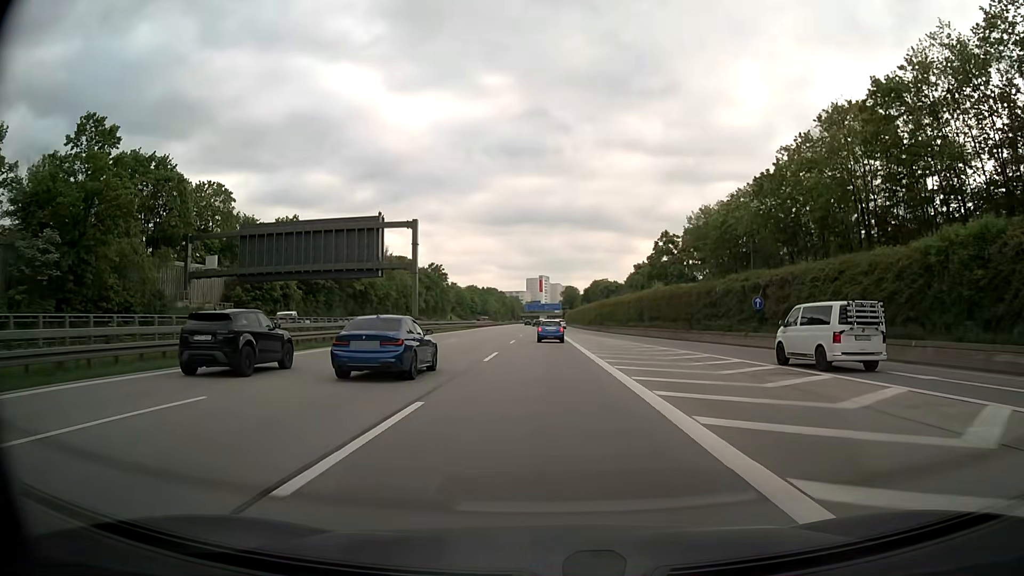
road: motorway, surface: asphalt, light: Day
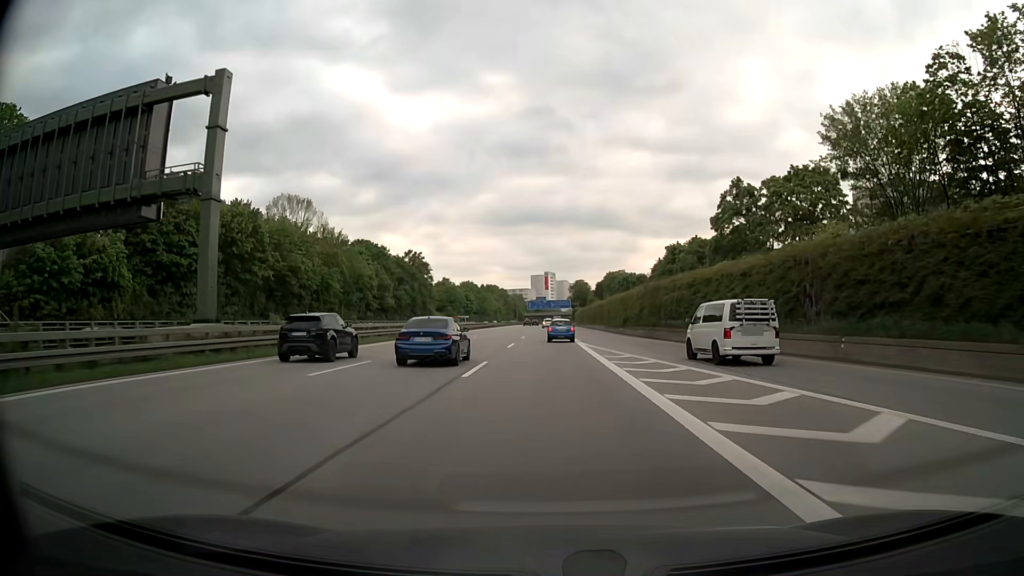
(-0.3, +43.1) m; -1°
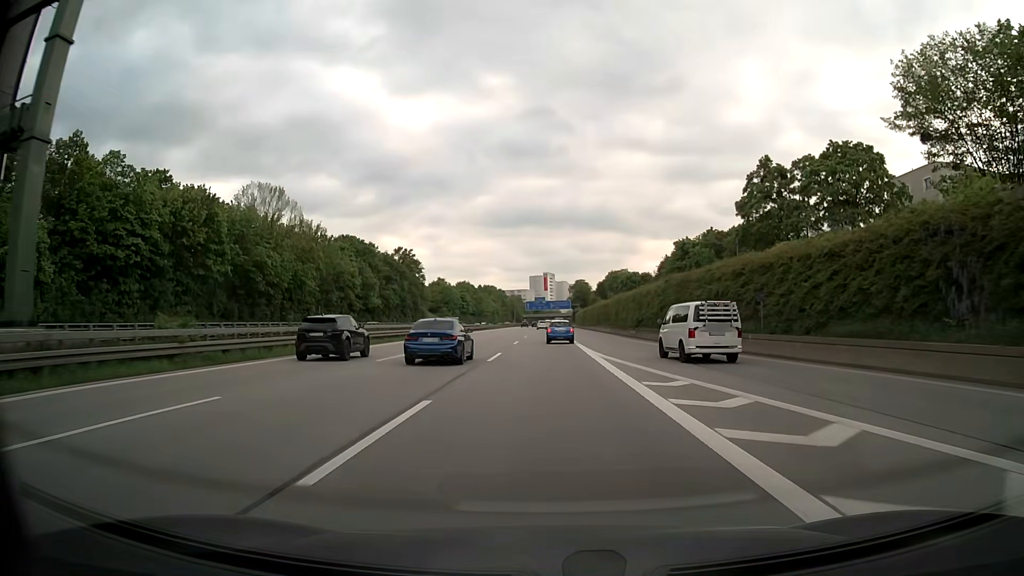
(0.0, +10.8) m; 0°
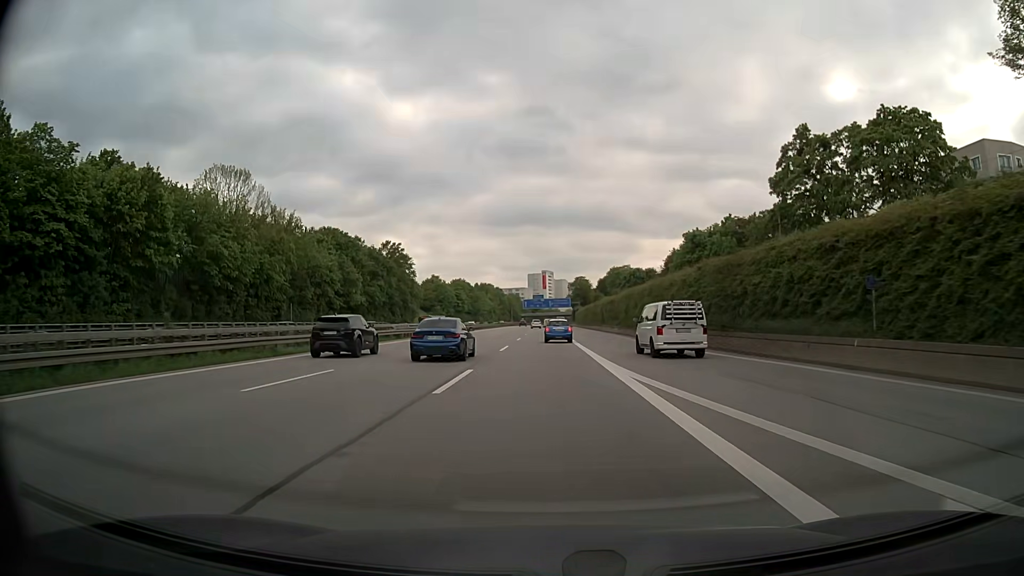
(0.0, +10.7) m; 0°
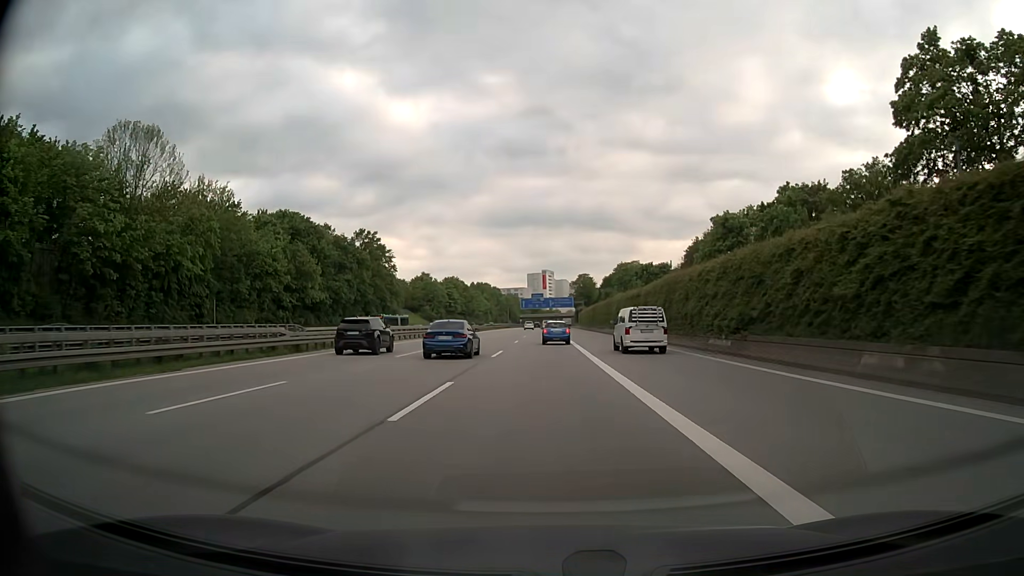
(+0.1, +21.5) m; 0°
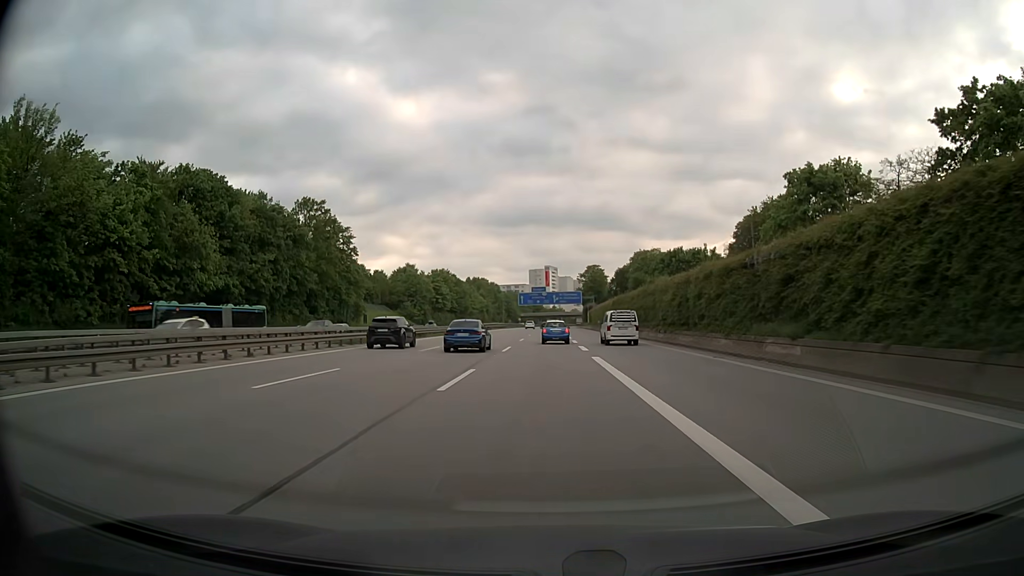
(-0.1, +32.2) m; 0°
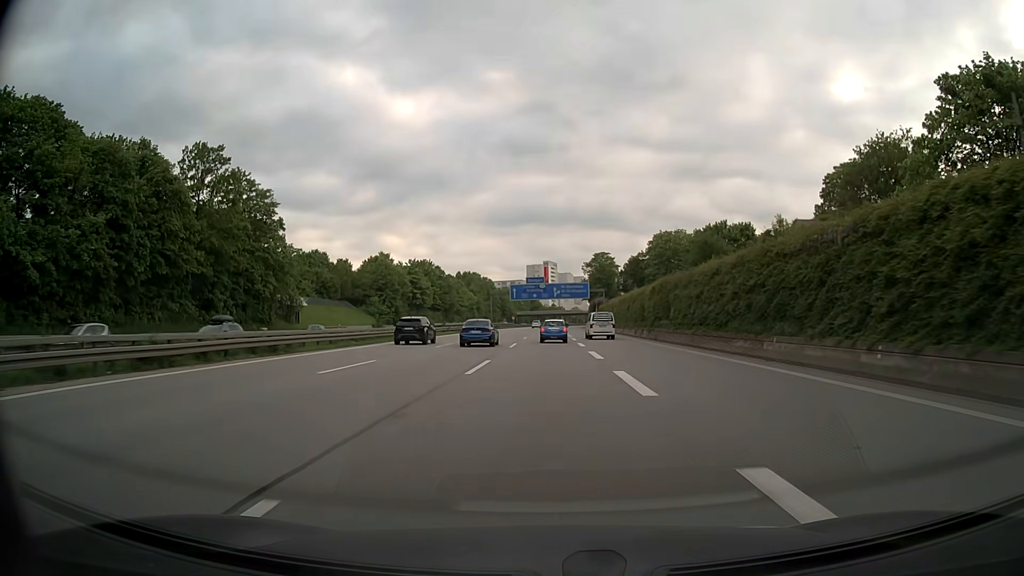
(0.0, +32.2) m; 0°
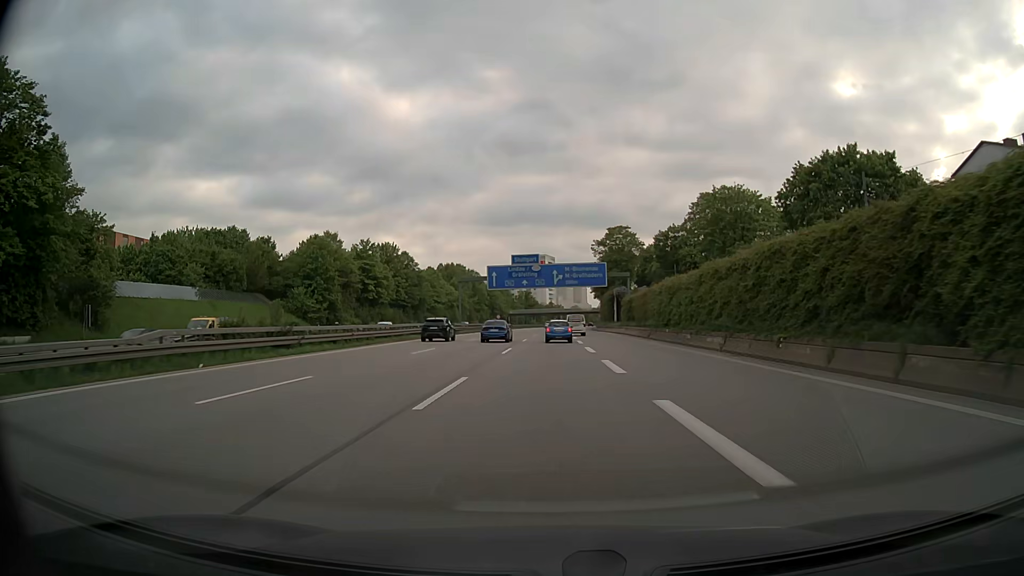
(+0.1, +42.9) m; 0°
(0, +10) (0, +20) (0, +30) (0, +40) (0, +50) (+1, +60) (+1, +70) (+1, +80) (+1, +90) (+2, +100) m
